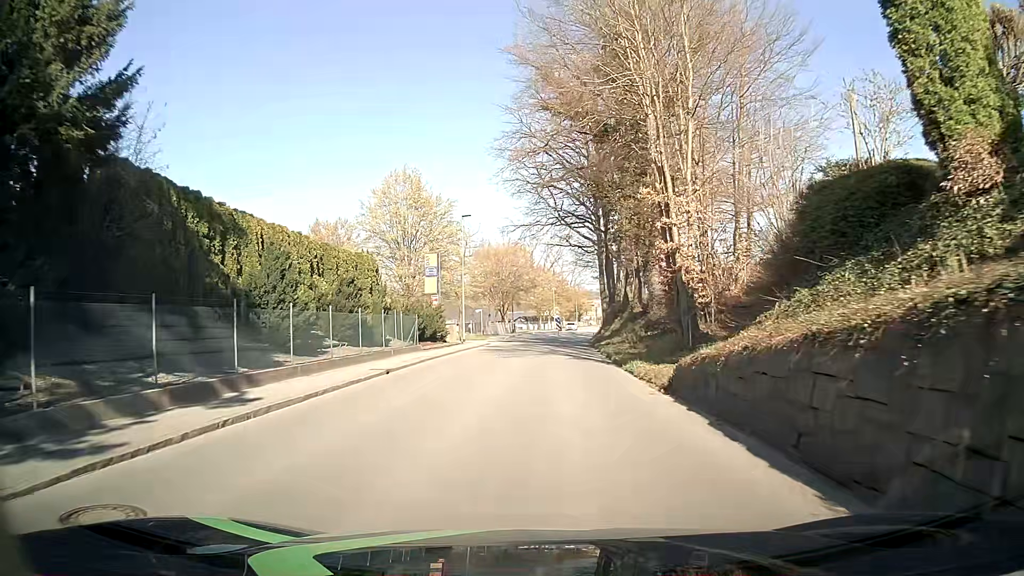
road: tertiary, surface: asphalt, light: Day
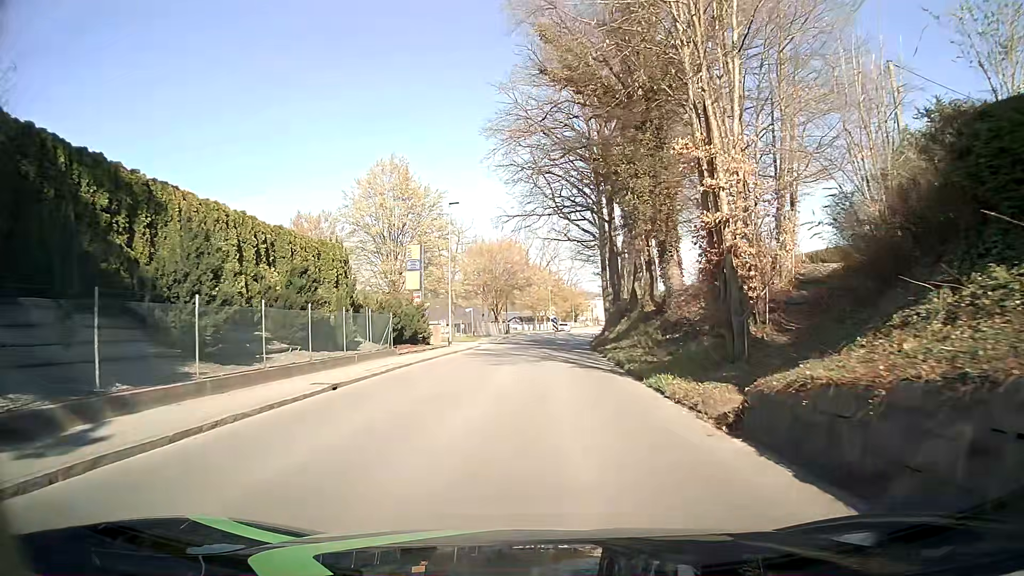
(0.0, +4.6) m; 0°
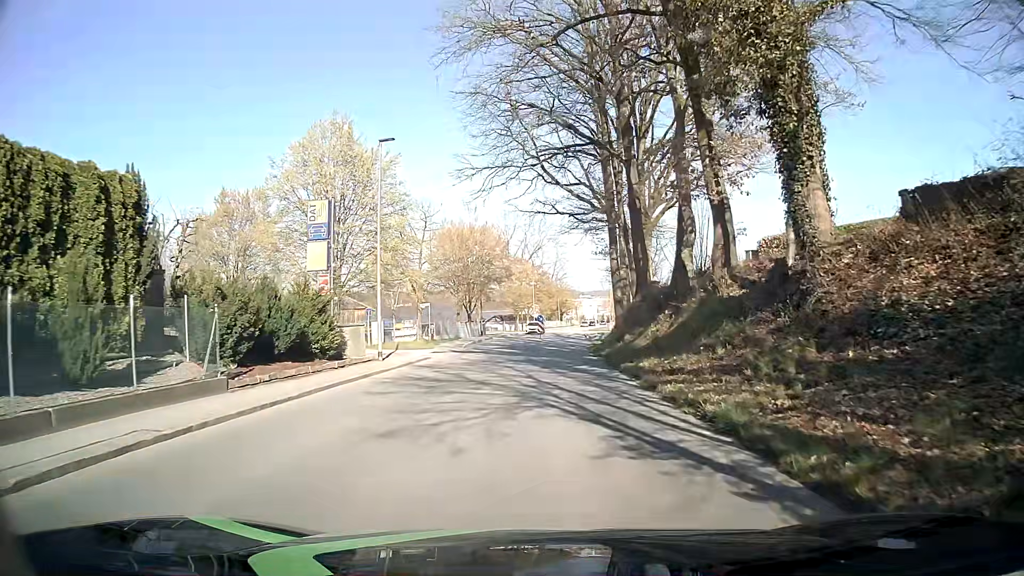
(+0.2, +13.9) m; +2°
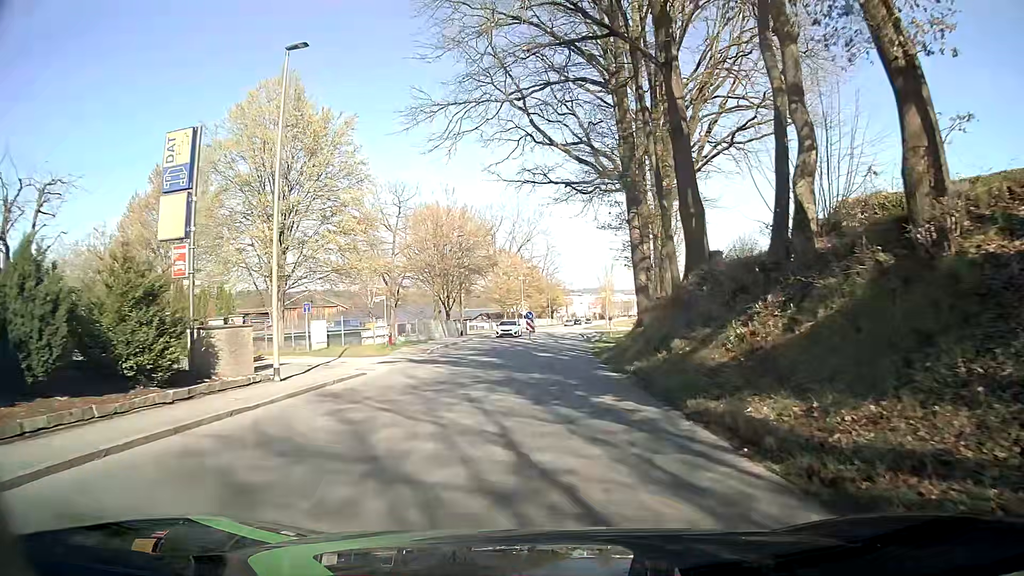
(+0.1, +9.3) m; +1°
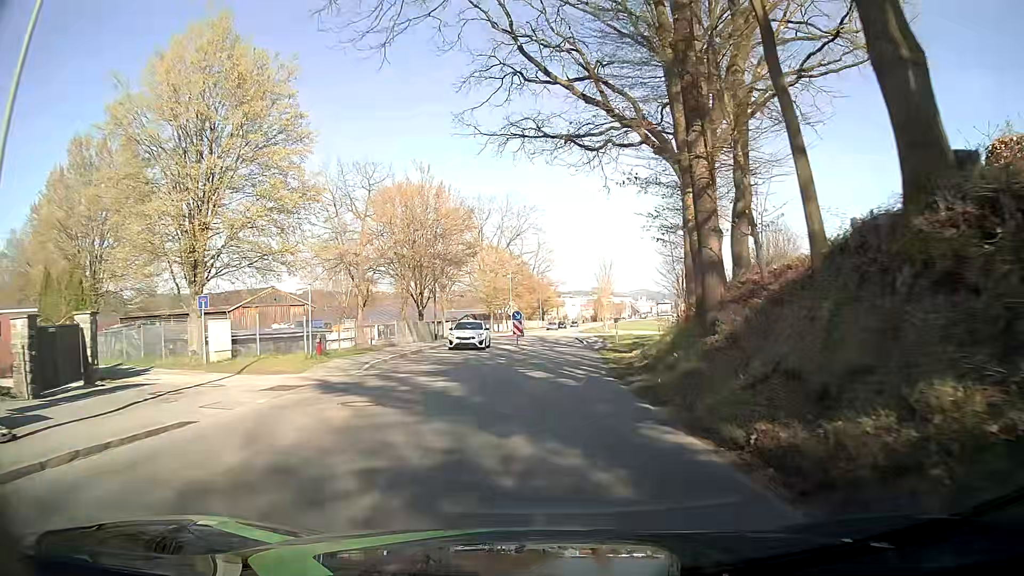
(+0.1, +9.3) m; +2°
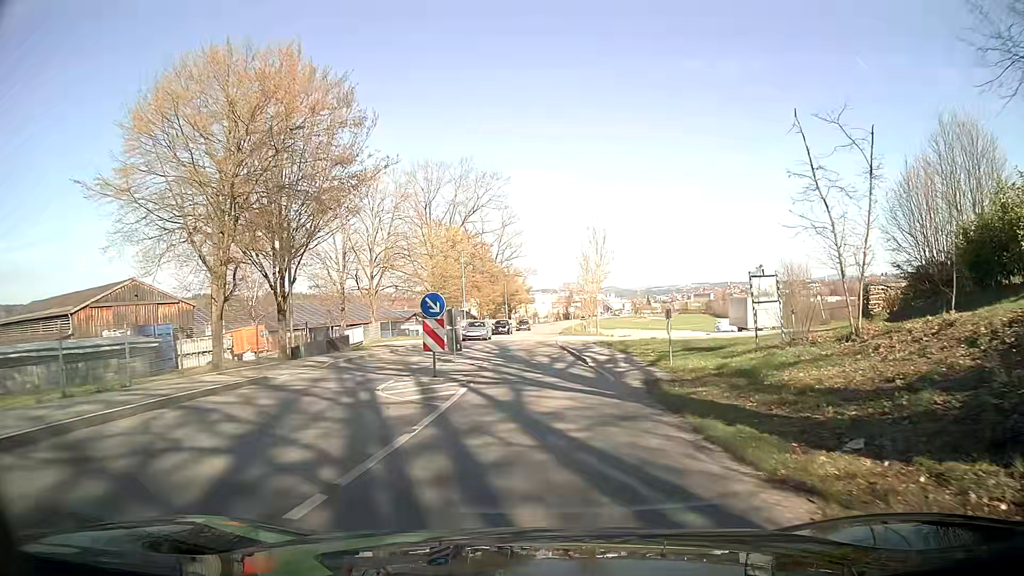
(-0.1, +23.3) m; +1°
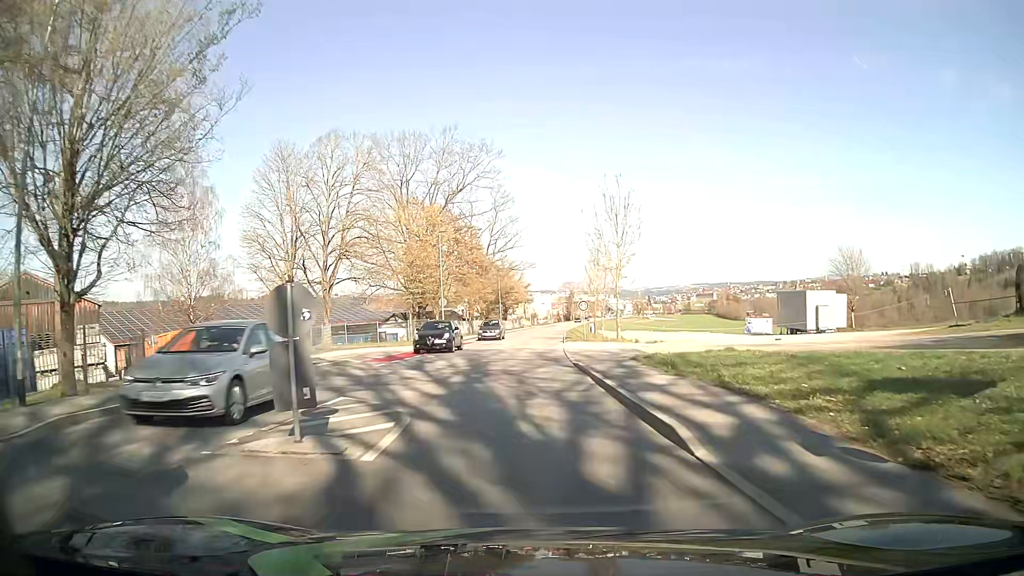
(+0.1, +14.0) m; 0°
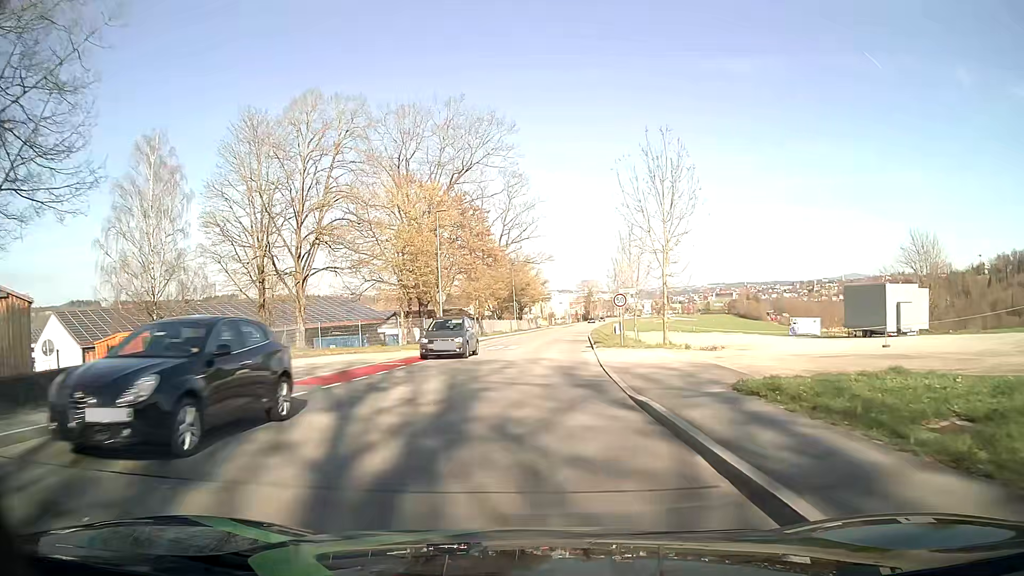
(-0.1, +9.3) m; -2°
(0, +10) (0, +20) (+1, +30) (+1, +40) (+2, +50) (+3, +60) (+4, +70) (+5, +80) (+6, +90) (+7, +100) m
